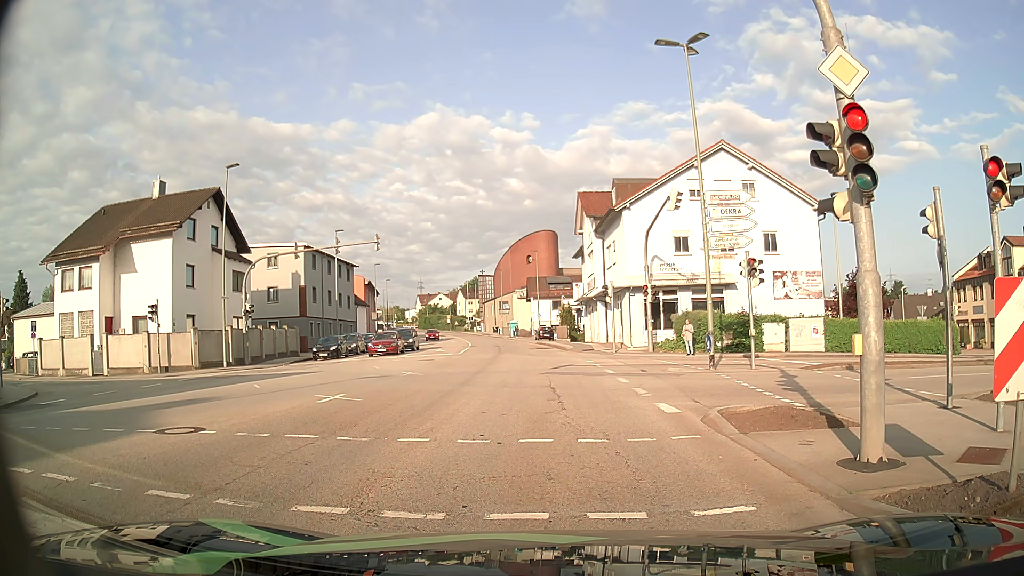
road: tertiary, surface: asphalt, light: Day
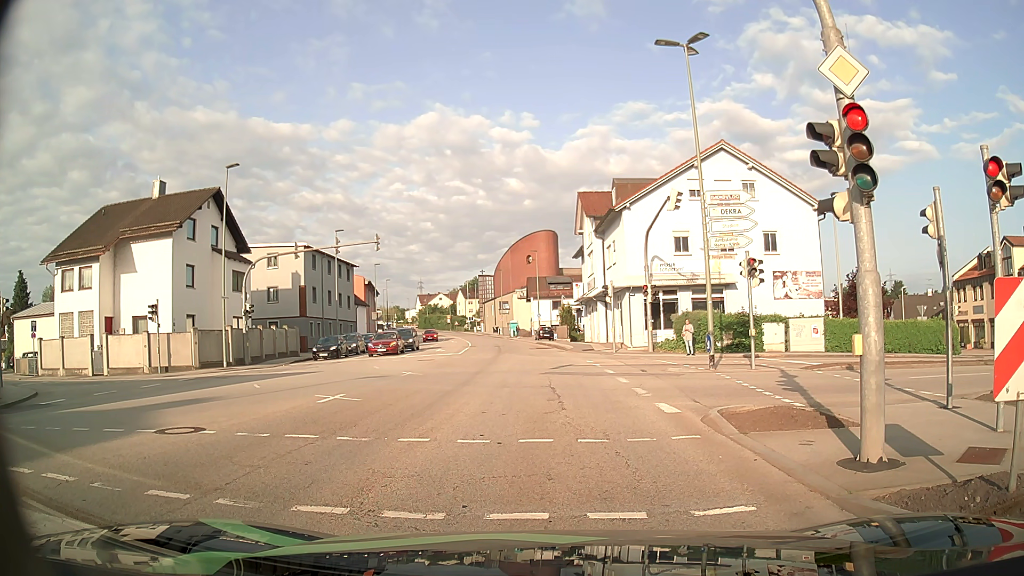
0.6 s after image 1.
(0.0, 0.0) m; 0°
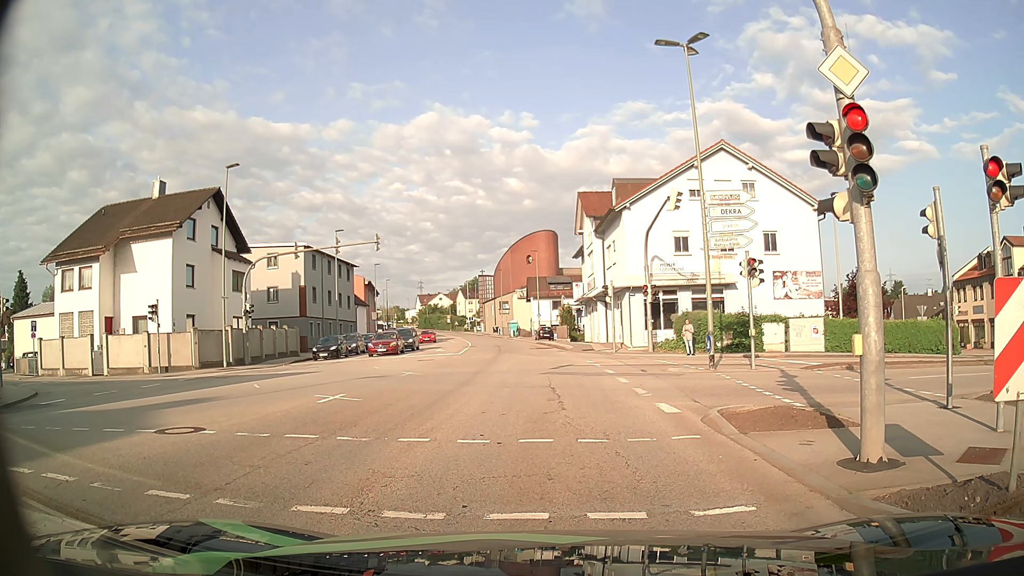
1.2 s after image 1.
(0.0, 0.0) m; 0°
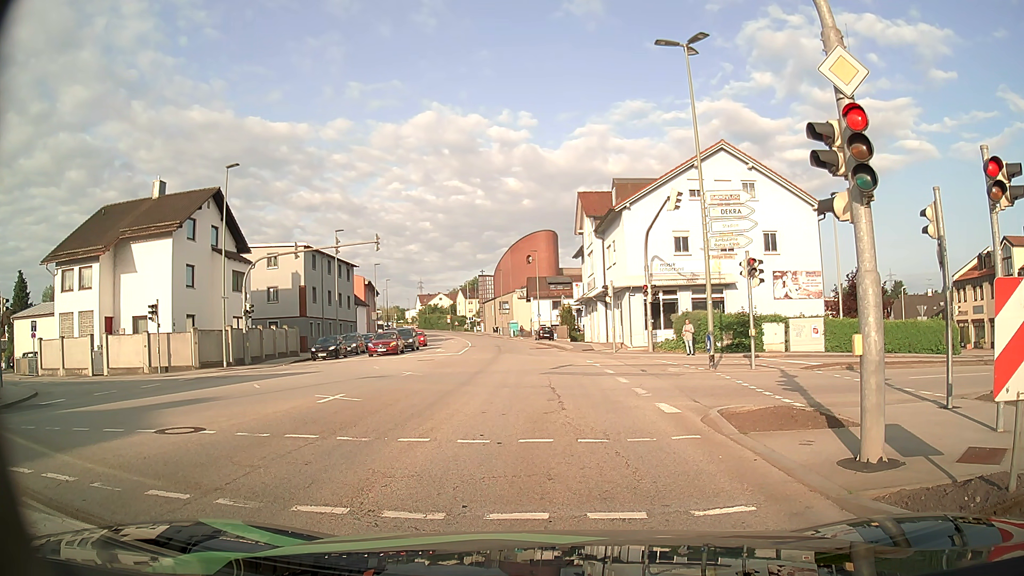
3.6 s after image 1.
(0.0, 0.0) m; 0°
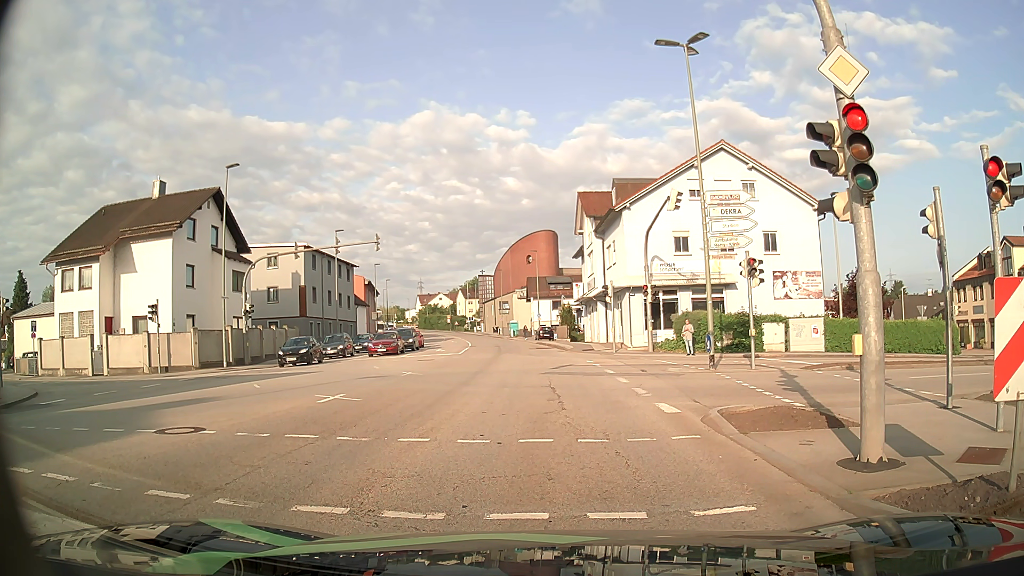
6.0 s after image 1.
(0.0, 0.0) m; 0°
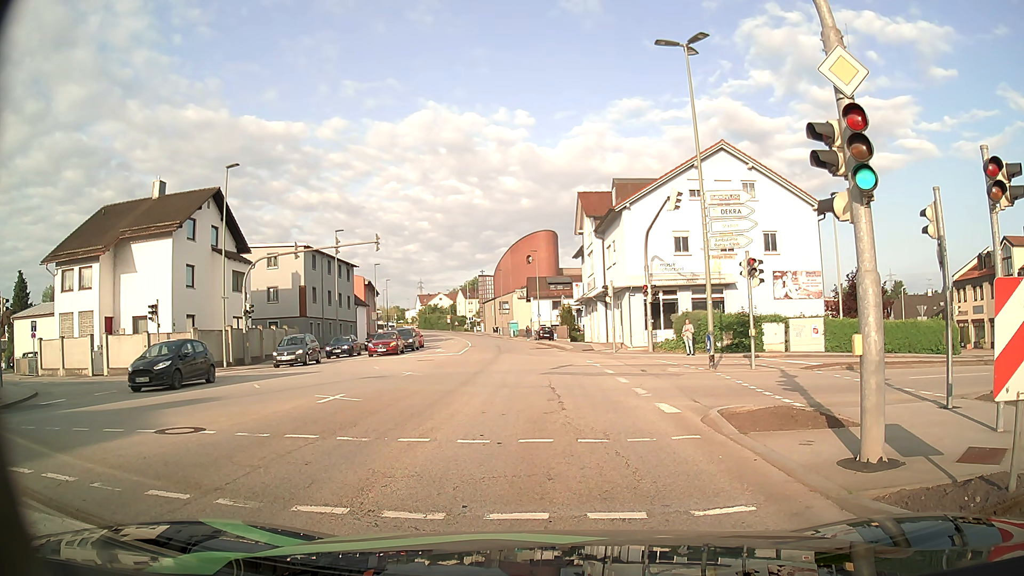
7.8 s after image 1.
(0.0, 0.0) m; 0°
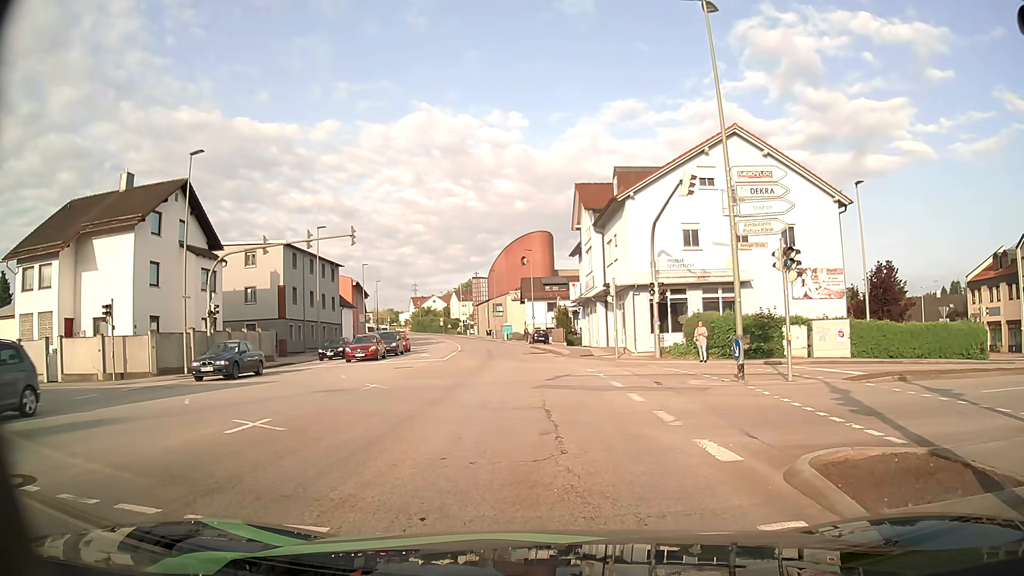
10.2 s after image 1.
(0.0, +3.9) m; +1°
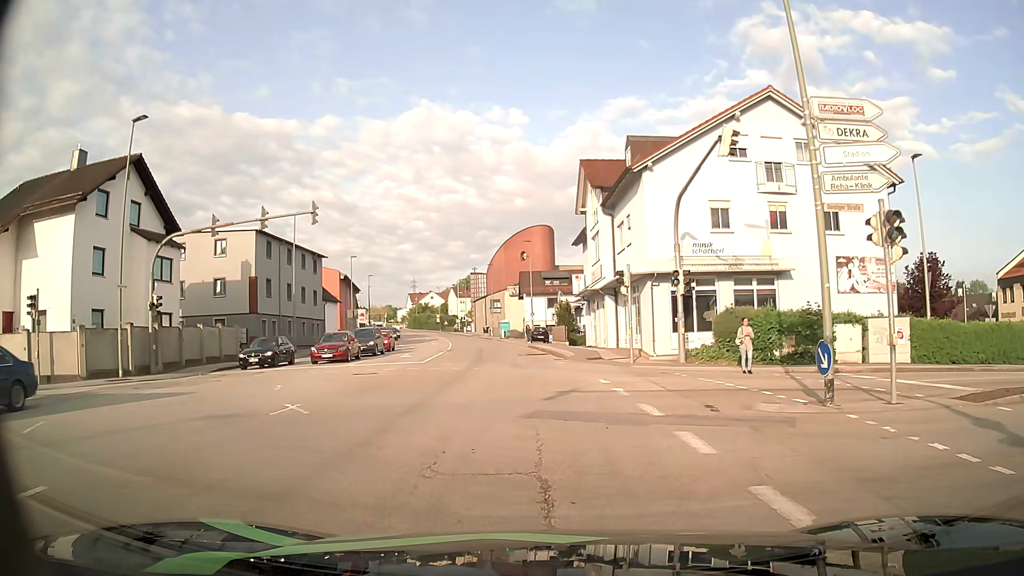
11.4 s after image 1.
(-0.1, +5.7) m; -1°
(0, +10) (-1, +20) (-1, +30) (-2, +40) (-3, +50) (-5, +60) (-6, +70) (-8, +80) (-10, +89) (-12, +99) m
